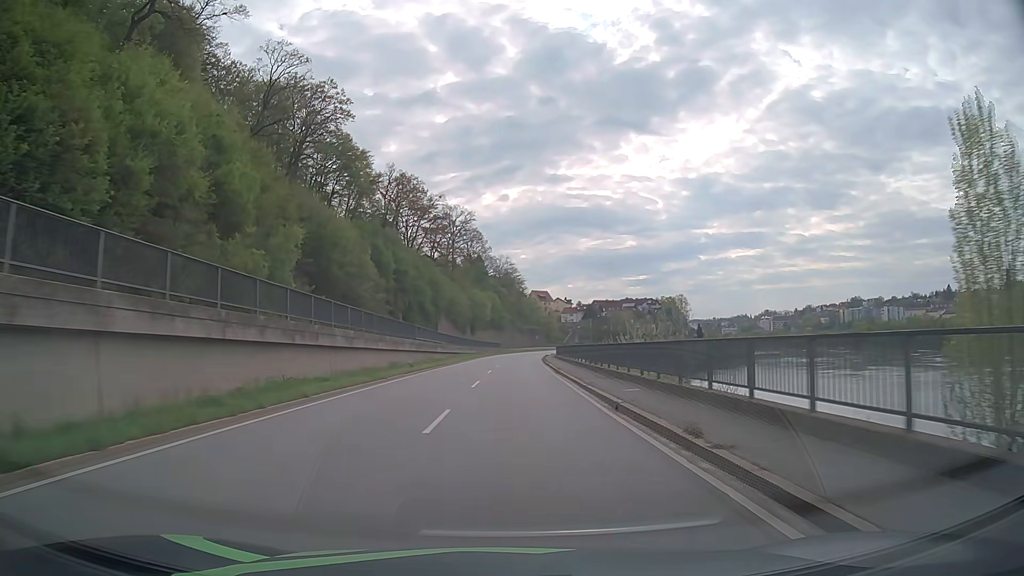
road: primary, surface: asphalt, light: Day
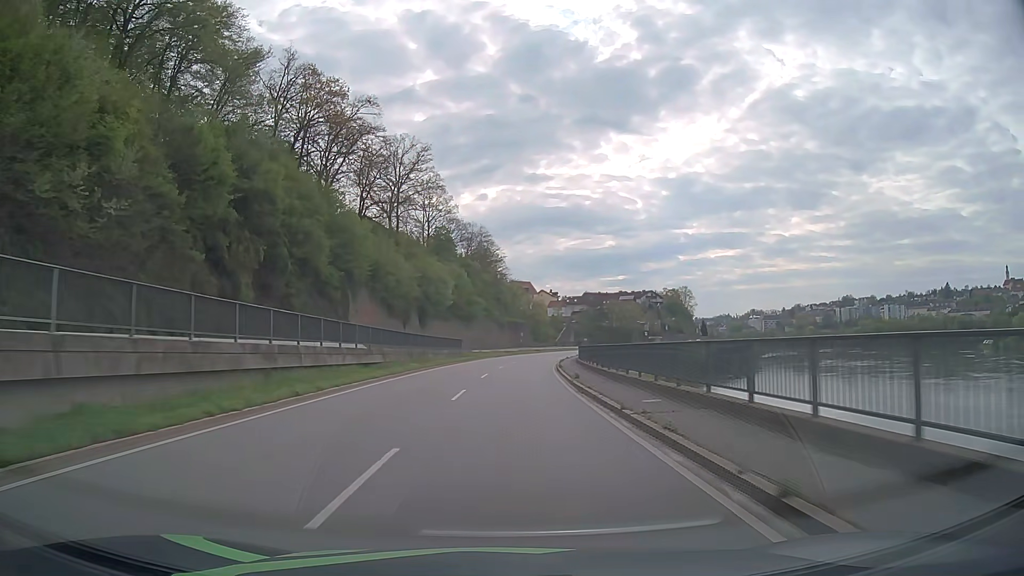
(+1.0, +53.7) m; +2°
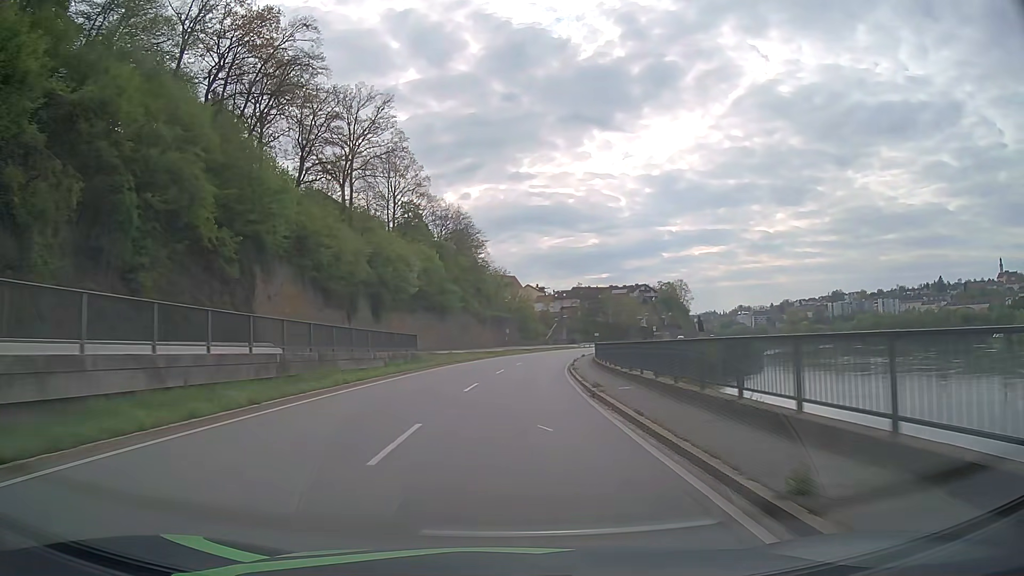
(+0.3, +21.5) m; +2°
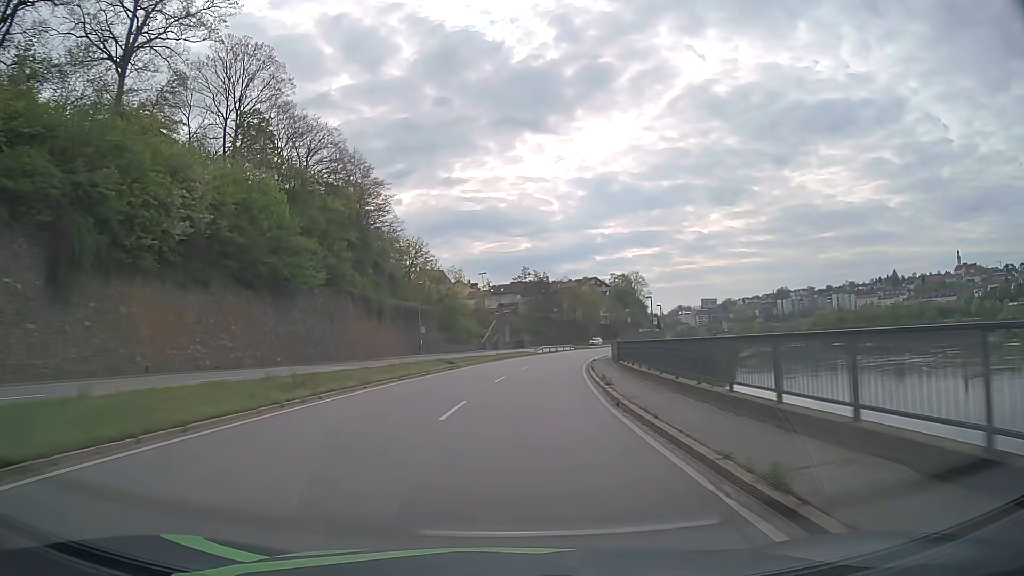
(+1.7, +43.0) m; +6°
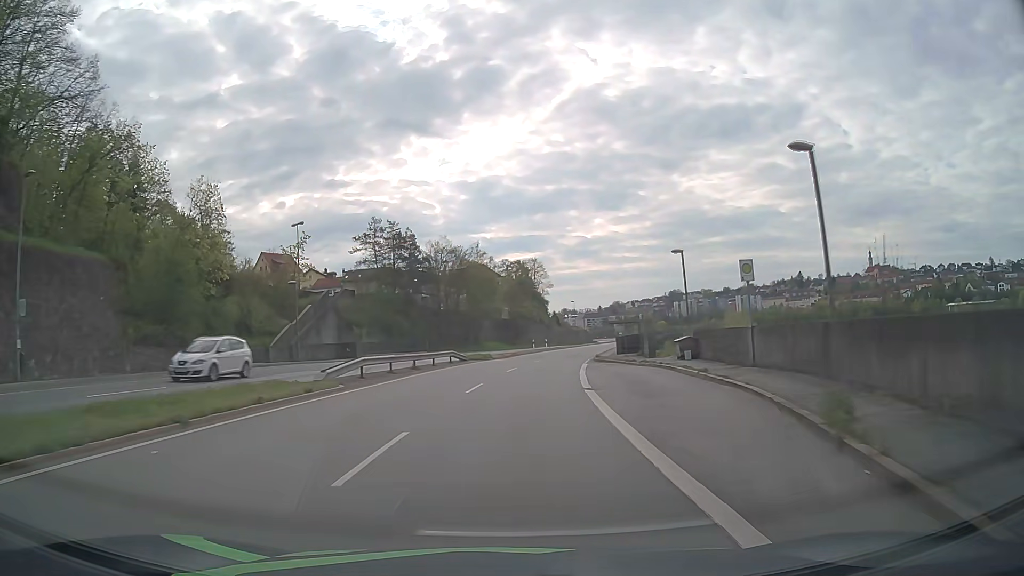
(+4.6, +53.5) m; +10°
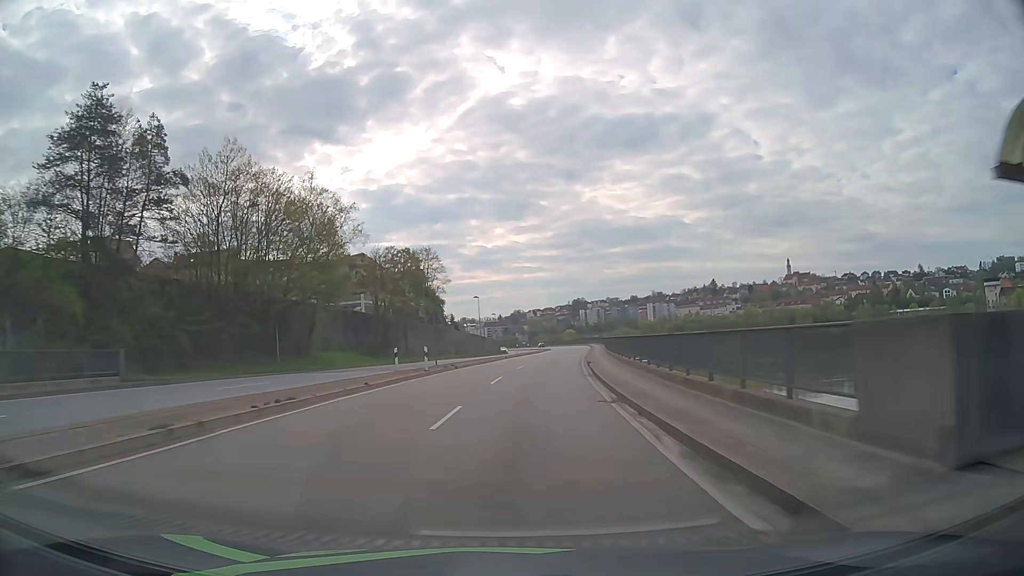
(+3.1, +43.0) m; +8°
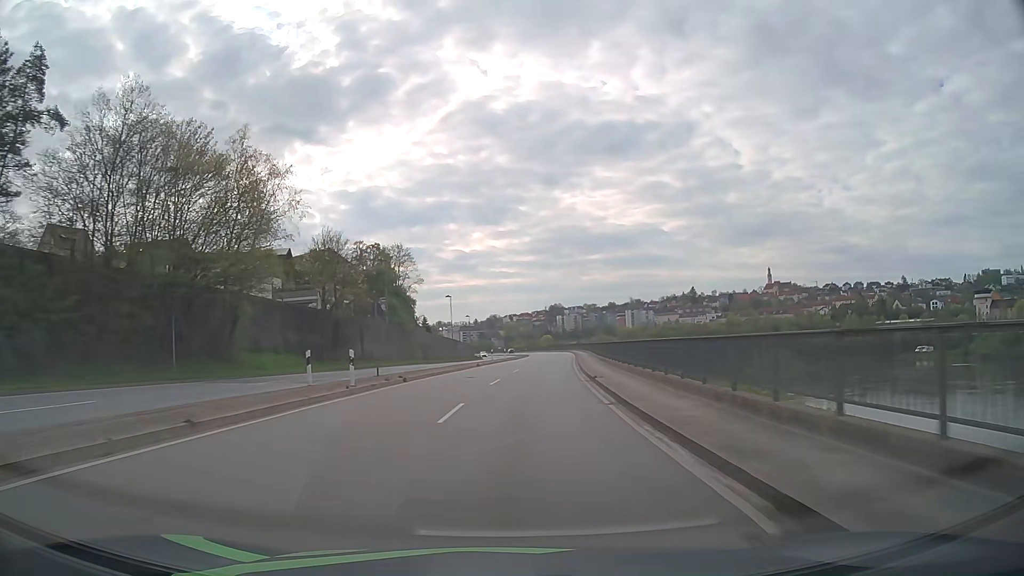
(+0.2, +10.8) m; +2°
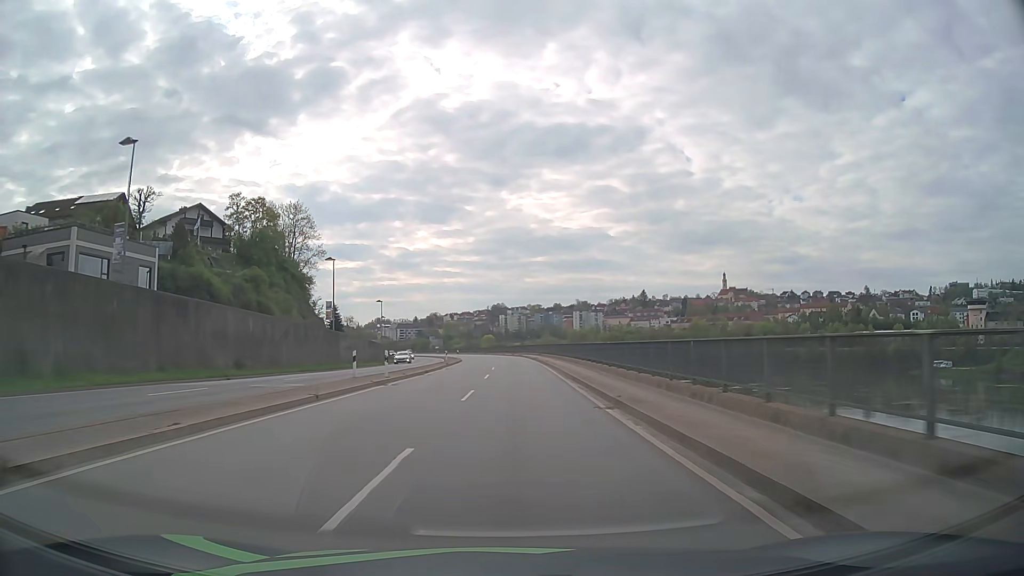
(+2.3, +42.9) m; +5°
(0, +10) (0, +20) (0, +30) (0, +40) (0, +50) (-1, +60) (-1, +70) (-2, +80) (-3, +90) (-4, +100) m
